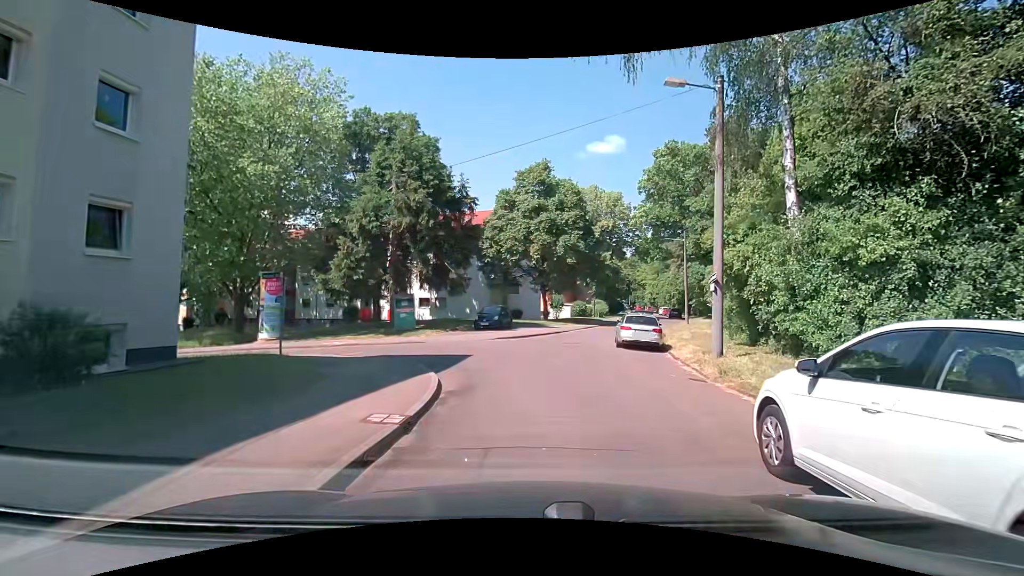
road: residential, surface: asphalt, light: Day
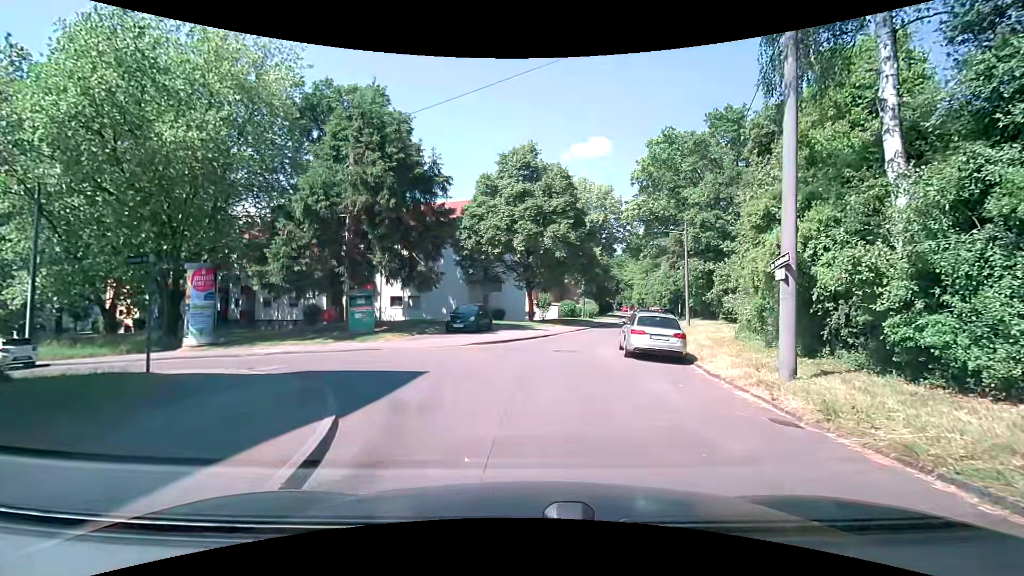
(+0.1, +4.8) m; +3°
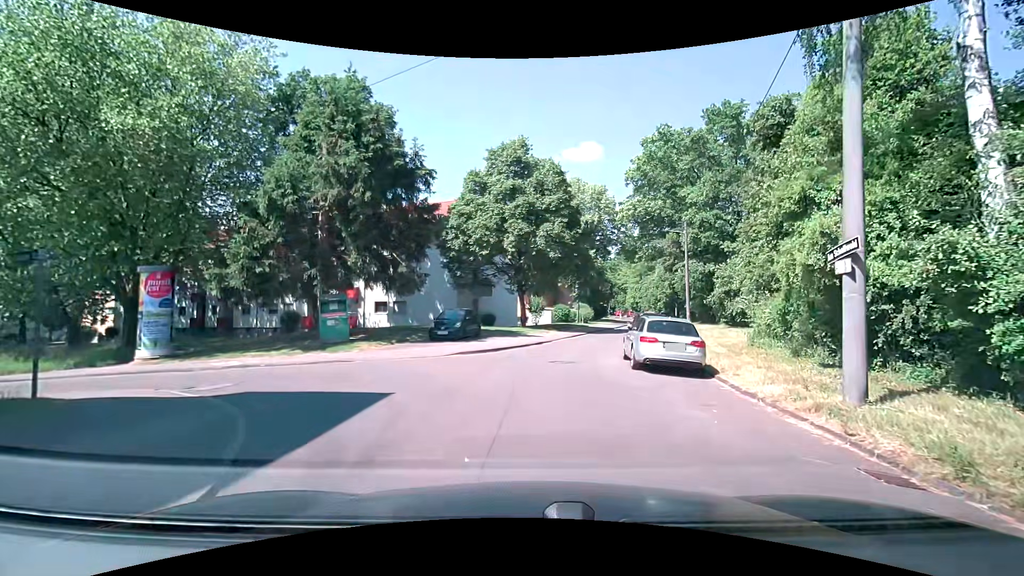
(0.0, +2.3) m; +2°
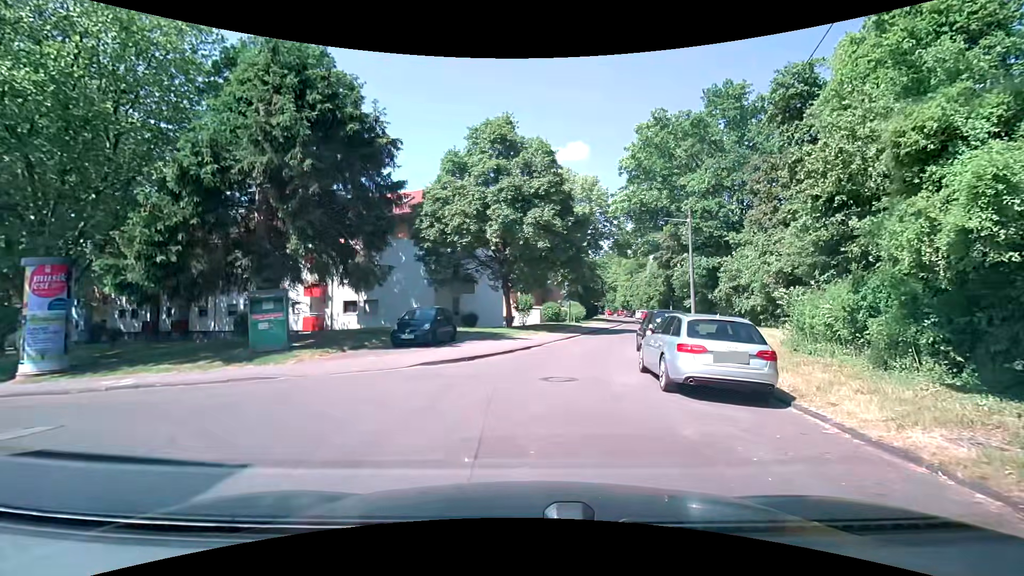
(0.0, +4.2) m; +2°
